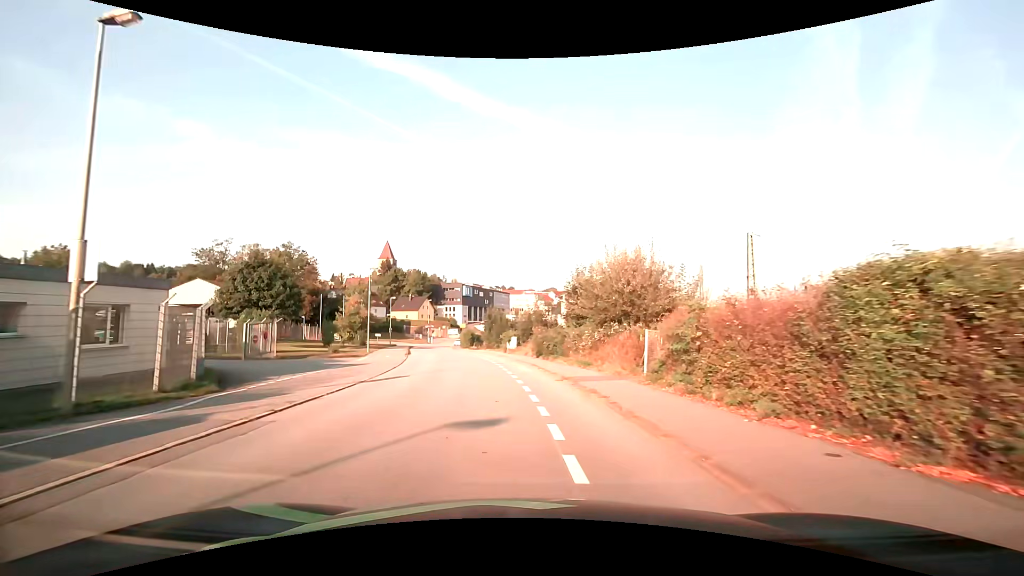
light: Day
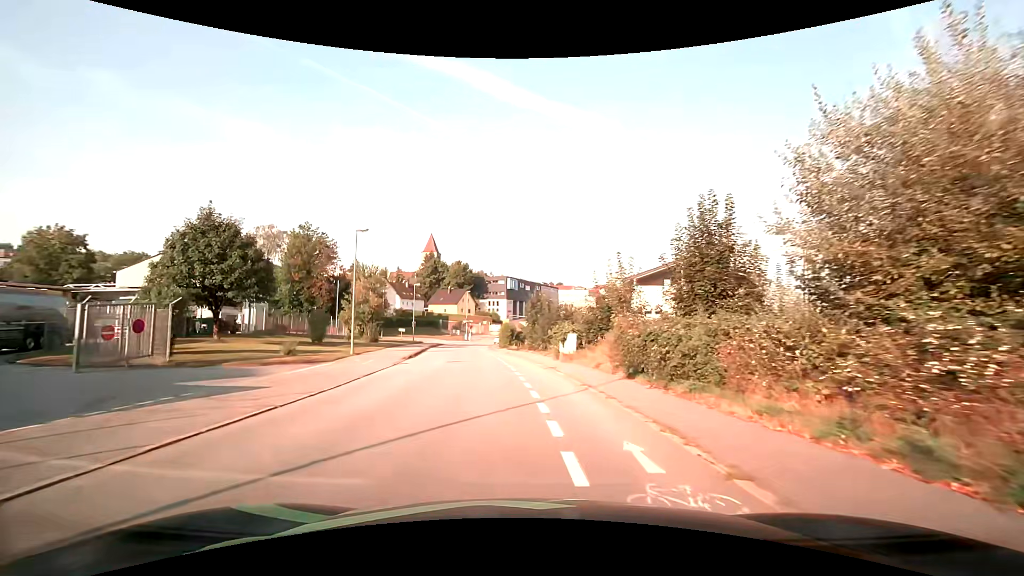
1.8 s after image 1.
(-0.9, +16.1) m; -6°
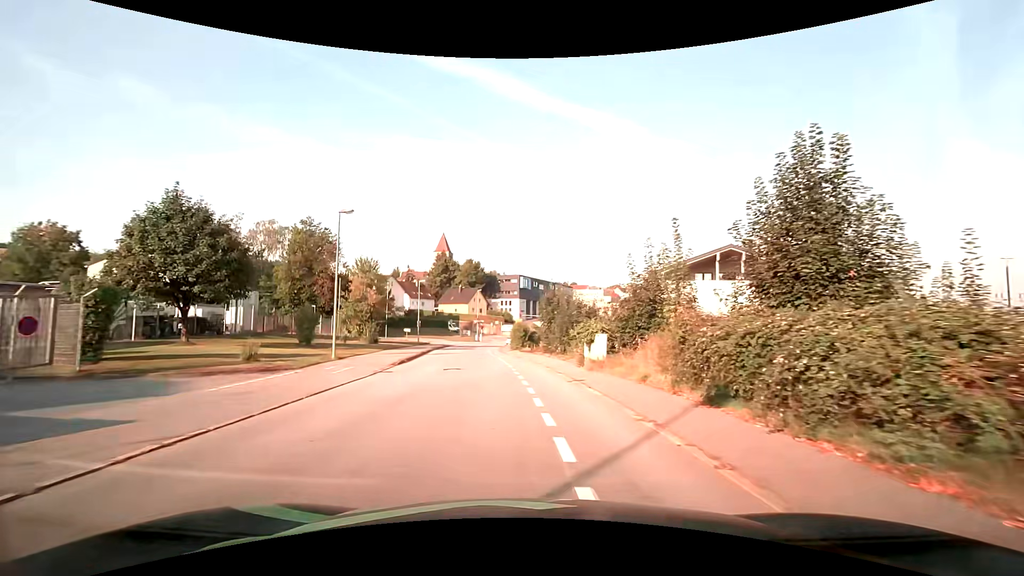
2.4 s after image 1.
(-0.1, +5.2) m; -1°
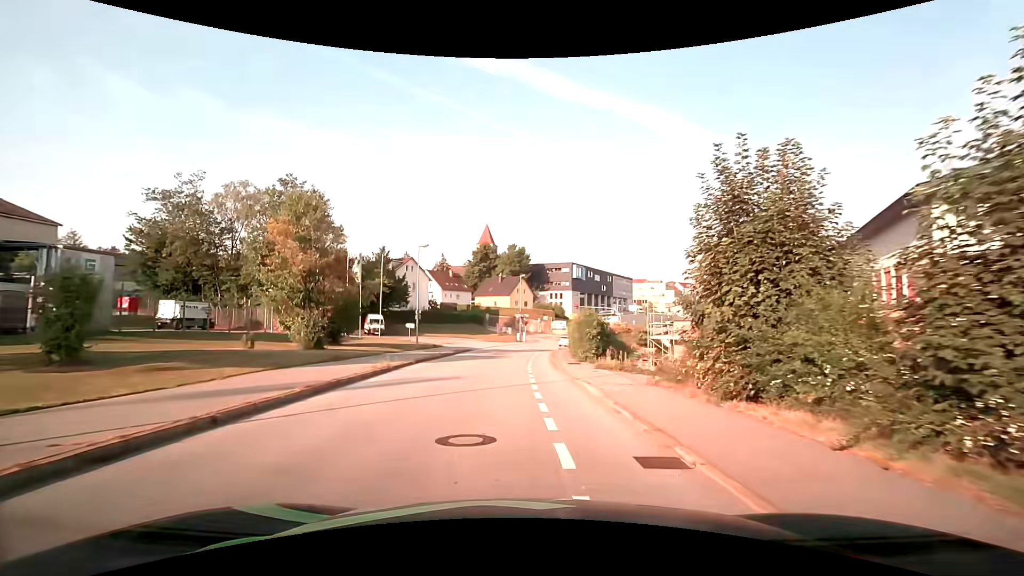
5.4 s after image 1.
(-1.4, +24.2) m; -5°
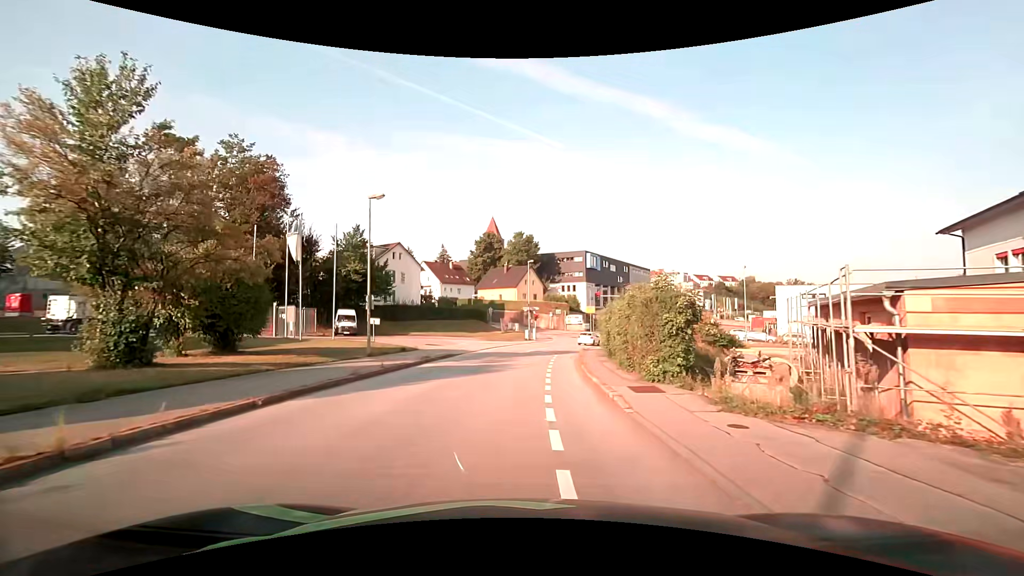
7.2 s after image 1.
(-0.1, +13.2) m; -1°
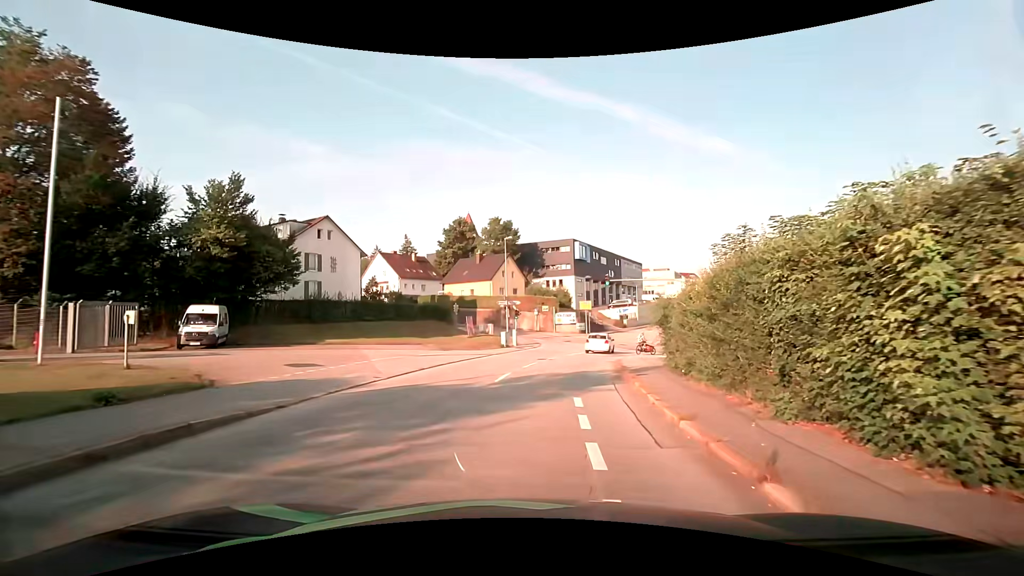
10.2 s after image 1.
(+0.1, +18.6) m; +2°
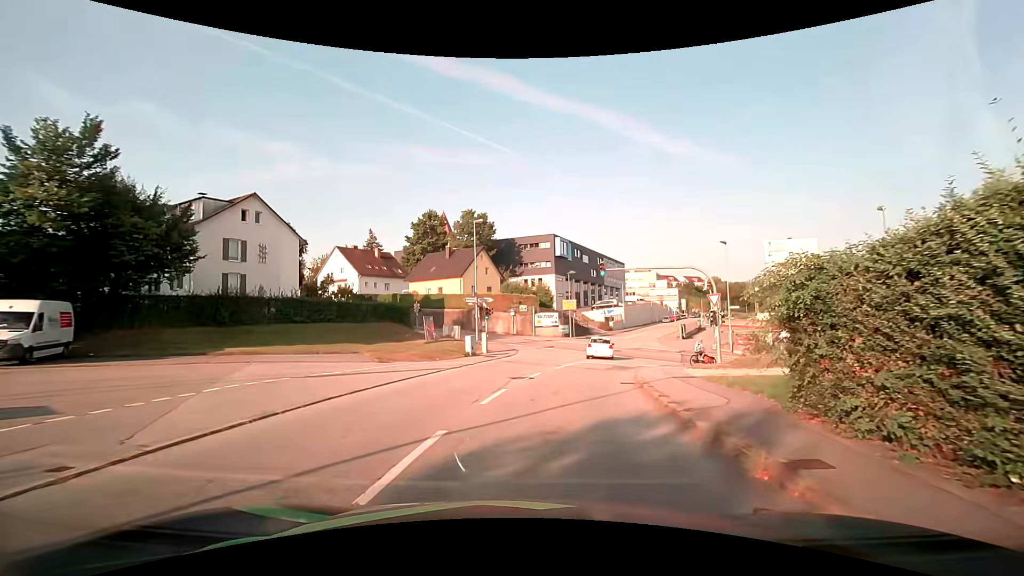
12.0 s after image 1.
(+0.2, +9.0) m; +2°
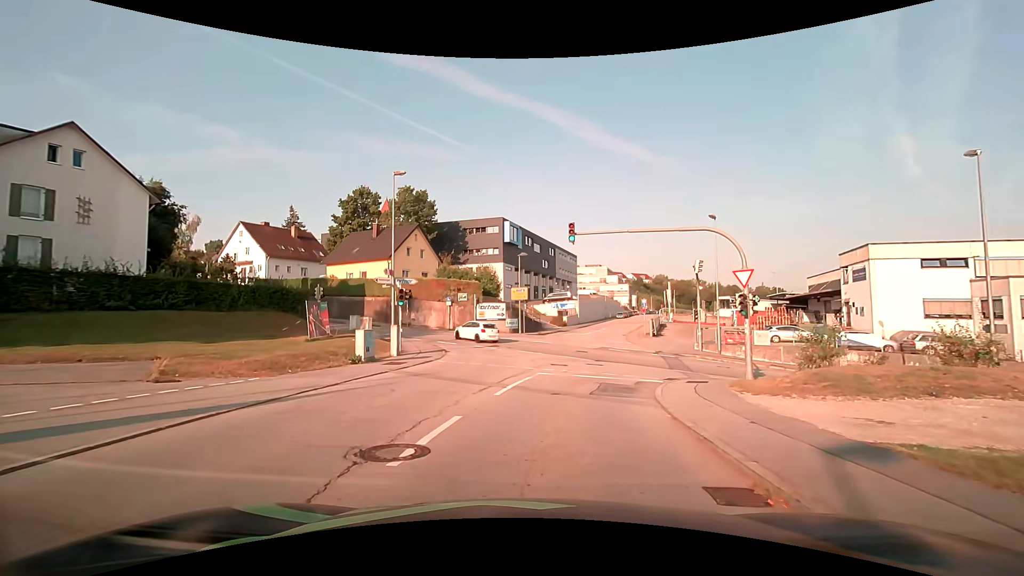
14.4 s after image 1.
(+0.6, +10.8) m; +6°
